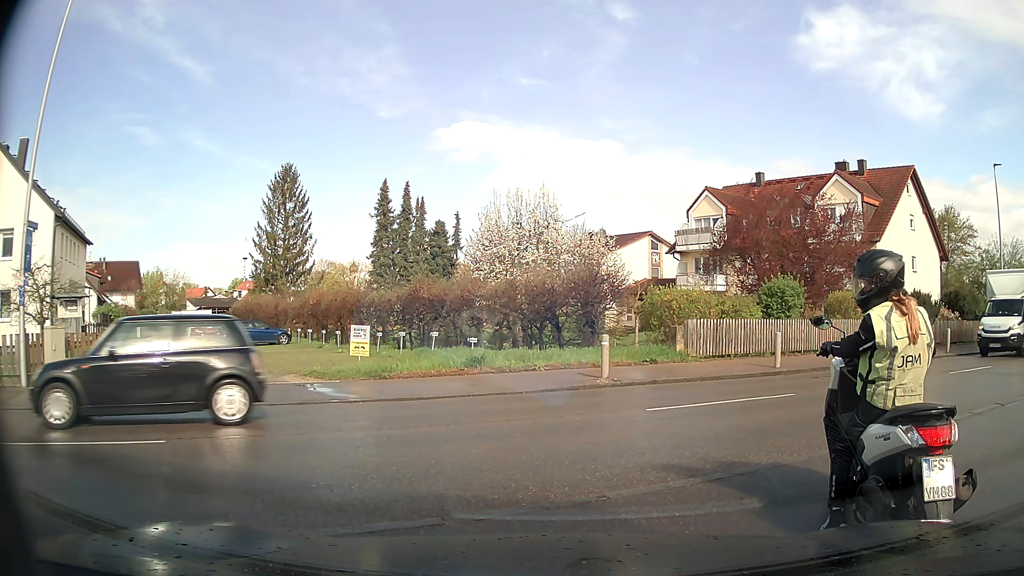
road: service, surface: asphalt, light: Day
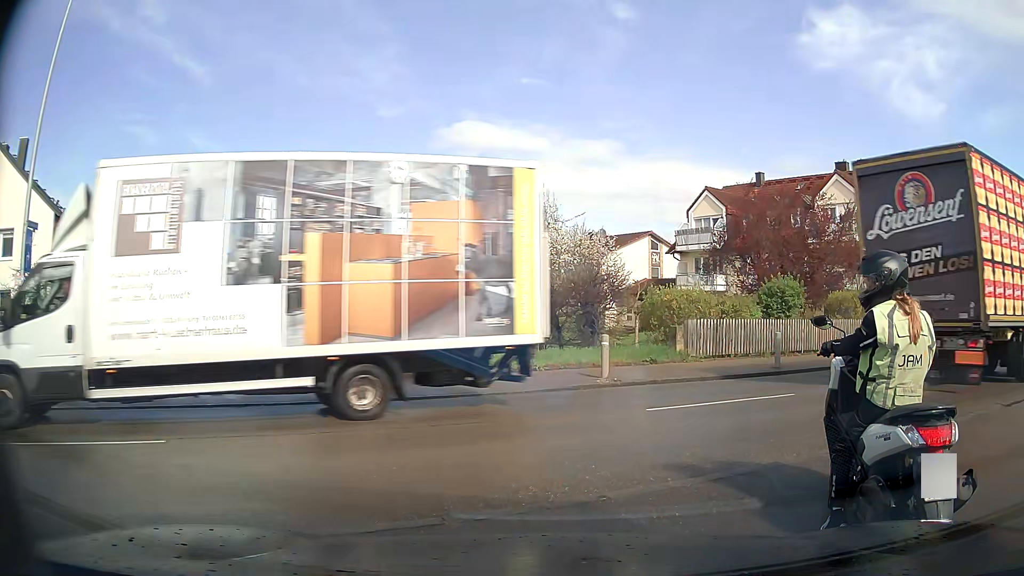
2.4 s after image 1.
(0.0, 0.0) m; 0°
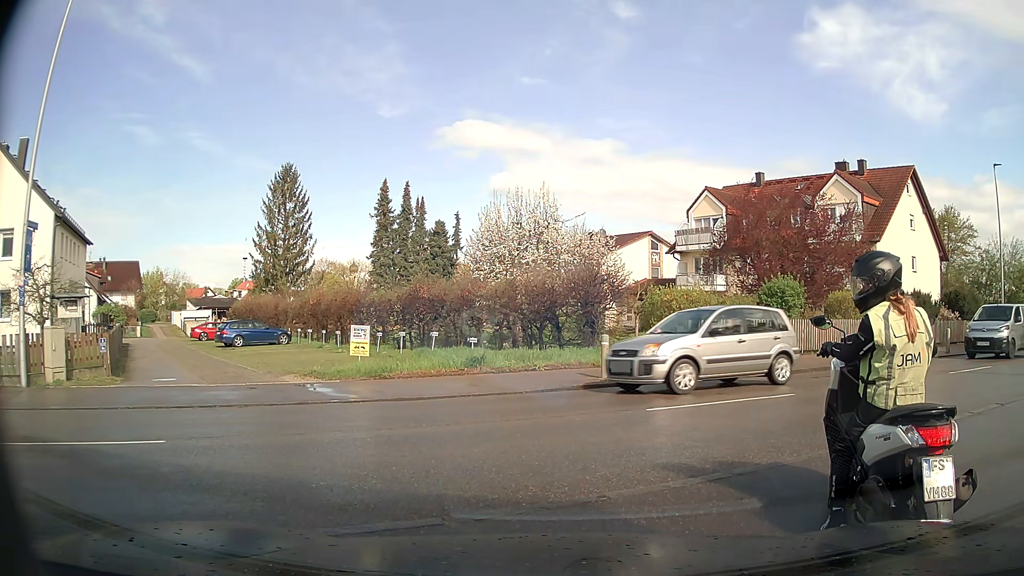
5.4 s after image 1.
(0.0, 0.0) m; 0°
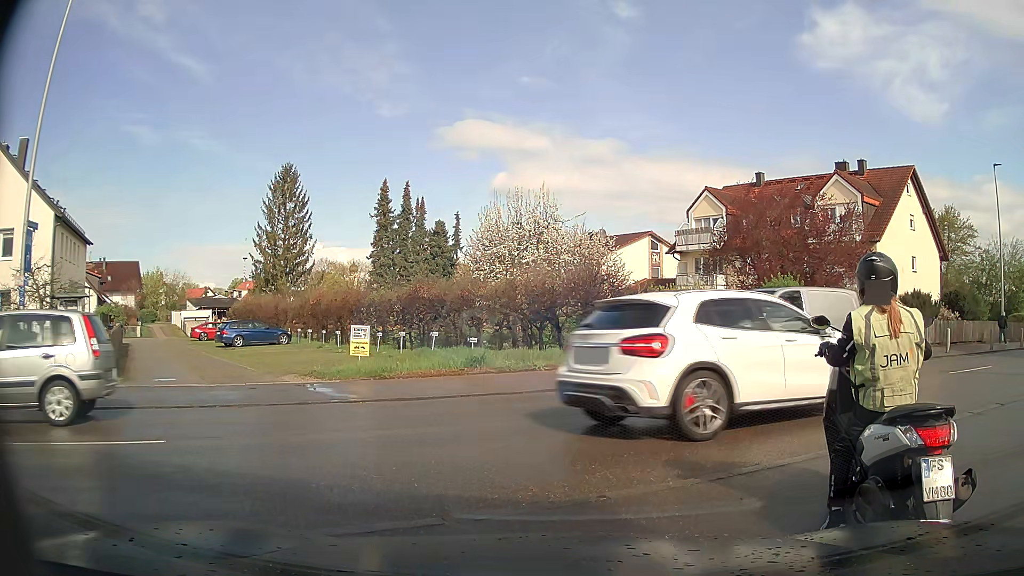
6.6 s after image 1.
(0.0, 0.0) m; 0°
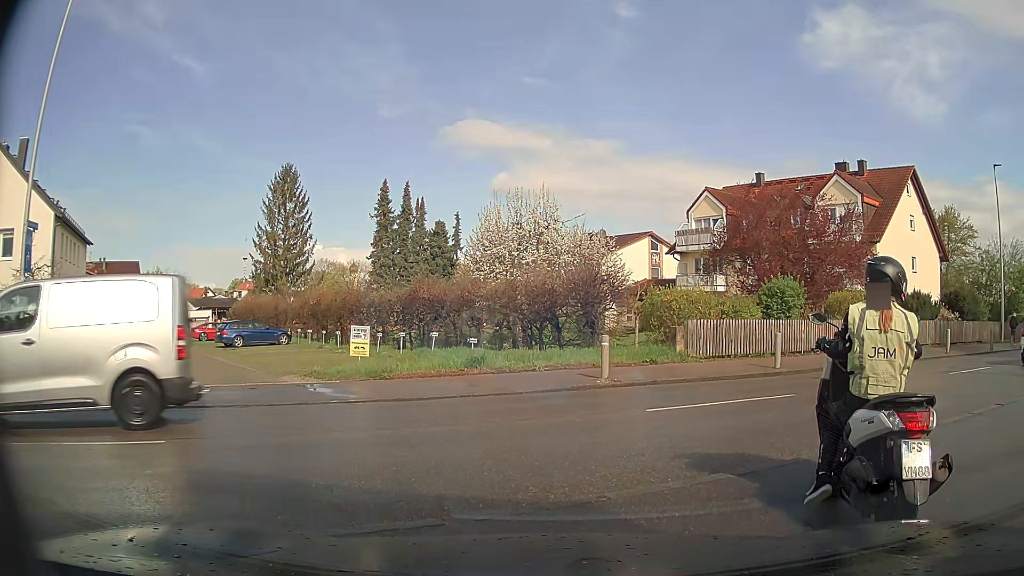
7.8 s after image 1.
(0.0, 0.0) m; 0°
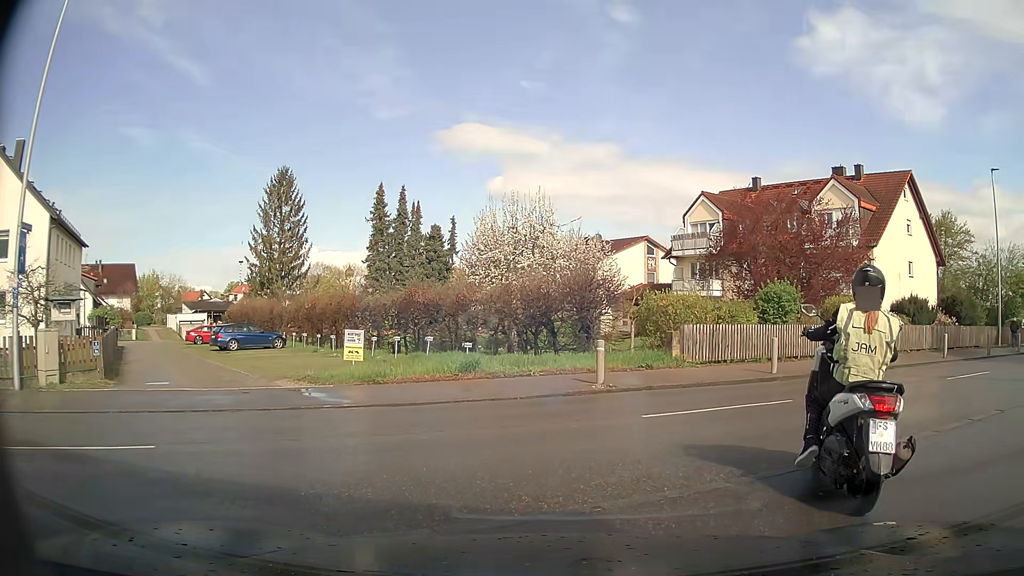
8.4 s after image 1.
(0.0, +0.1) m; 0°
